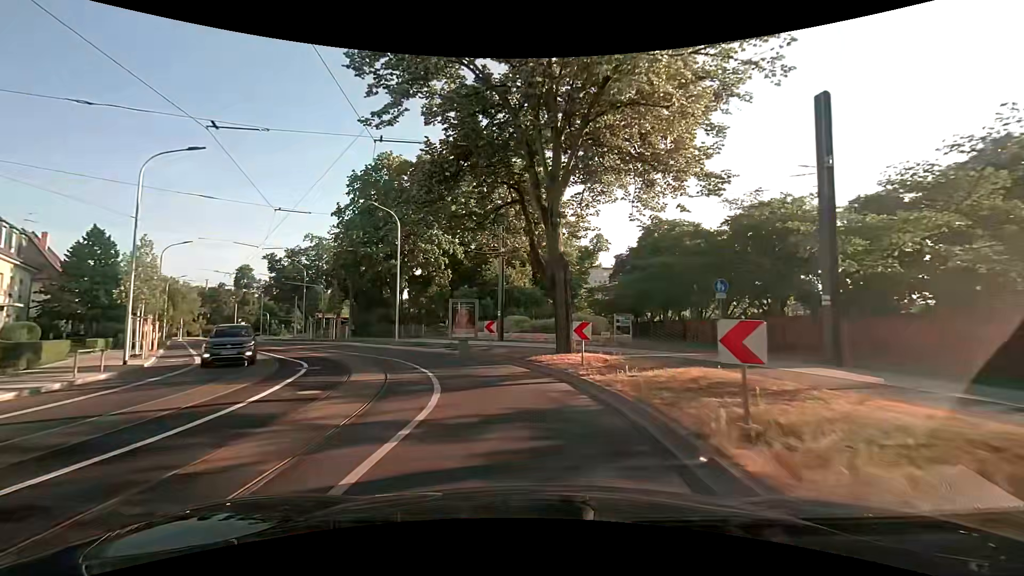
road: secondary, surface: asphalt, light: Day
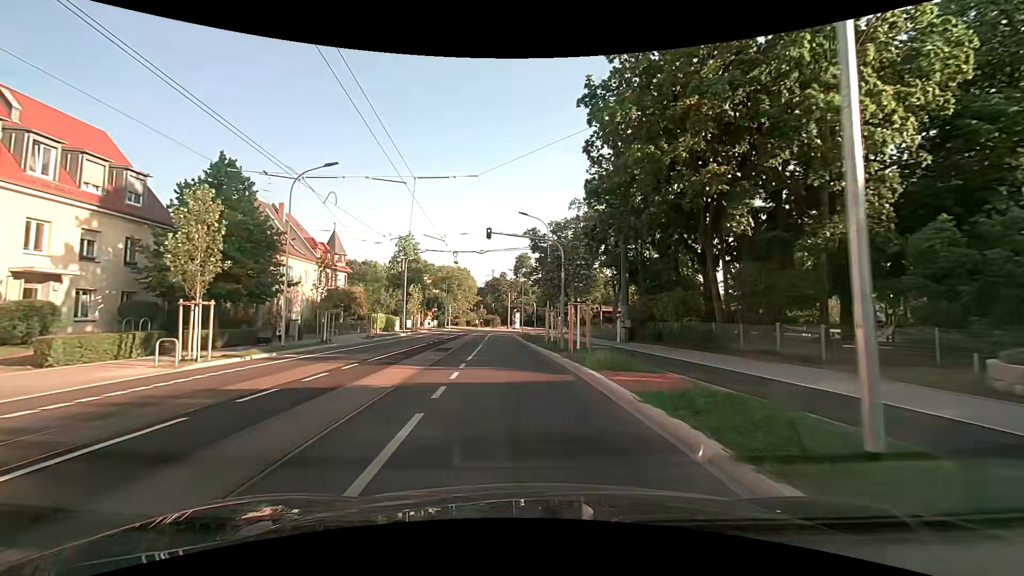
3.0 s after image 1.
(-8.2, +27.5) m; -33°
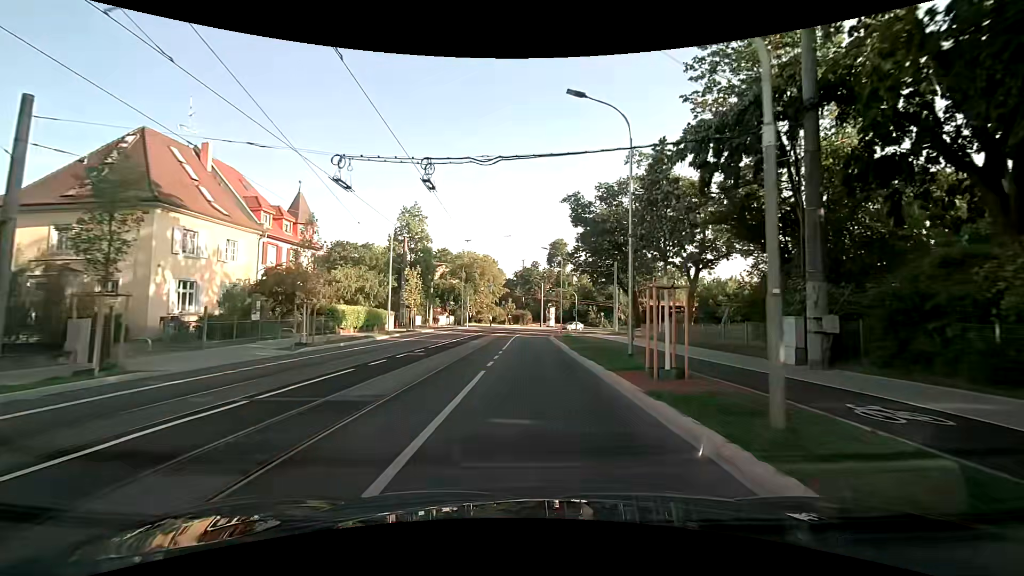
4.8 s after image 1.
(-0.8, +18.9) m; -4°
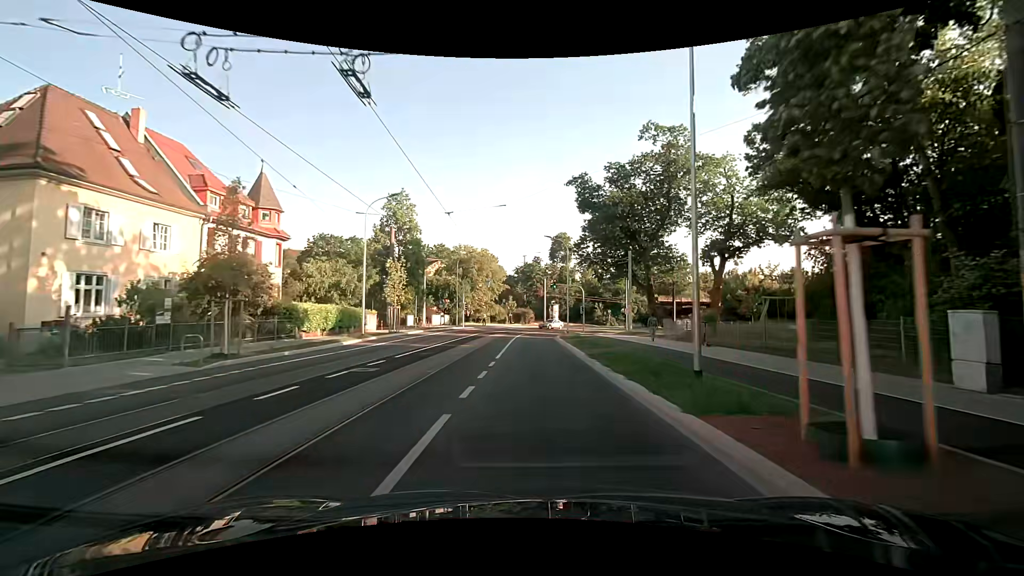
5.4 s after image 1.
(0.0, +6.5) m; 0°
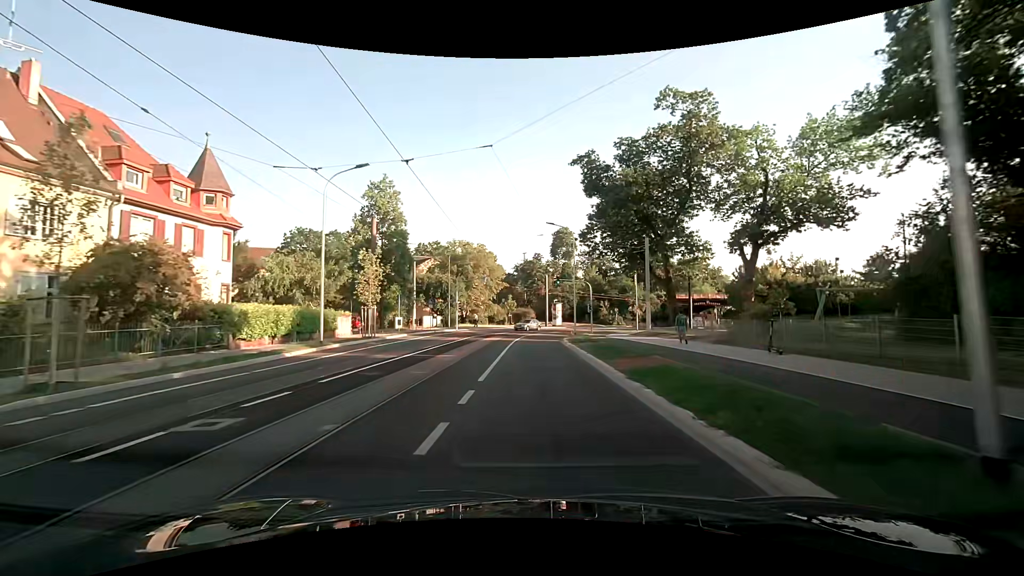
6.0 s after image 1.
(0.0, +6.5) m; 0°
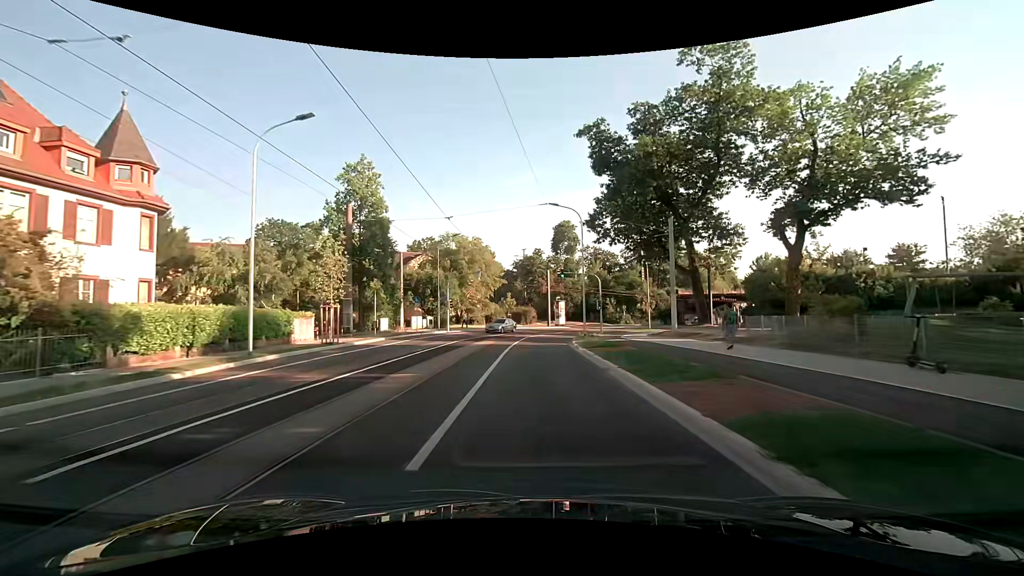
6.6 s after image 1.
(0.0, +6.6) m; +1°
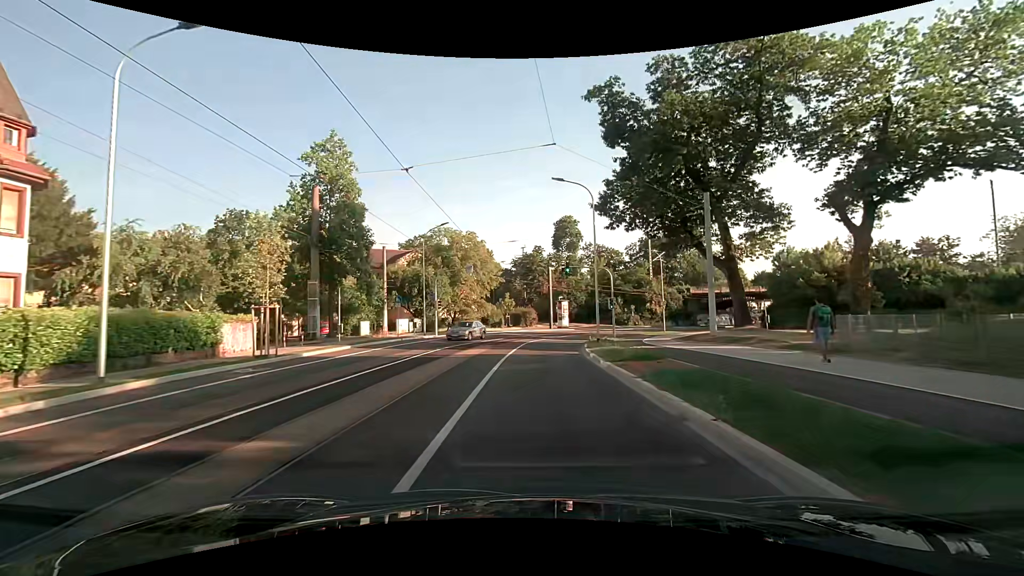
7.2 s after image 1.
(-0.1, +6.6) m; -1°
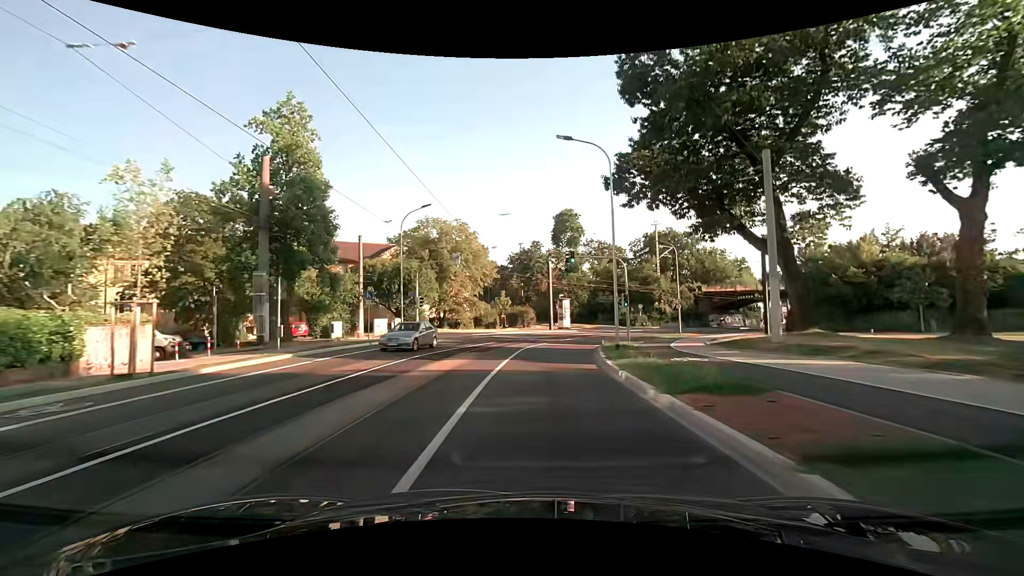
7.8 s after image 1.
(0.0, +6.6) m; 0°
(0, +10) (+1, +20) (+2, +30) (+5, +39) (+10, +48) (+17, +56) (+24, +62) (+32, +69) (+40, +75) (+47, +82) m
